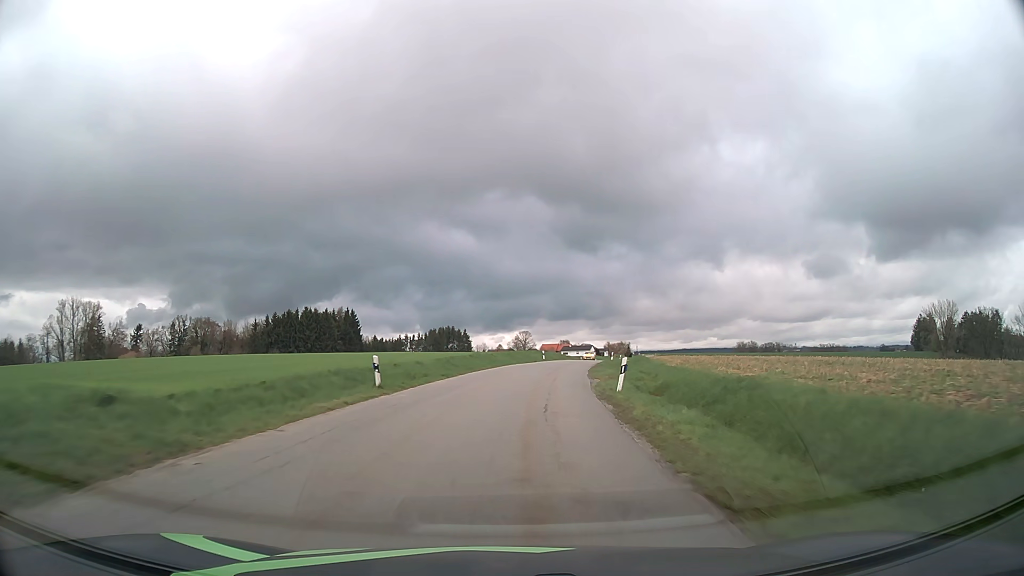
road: tertiary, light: Day
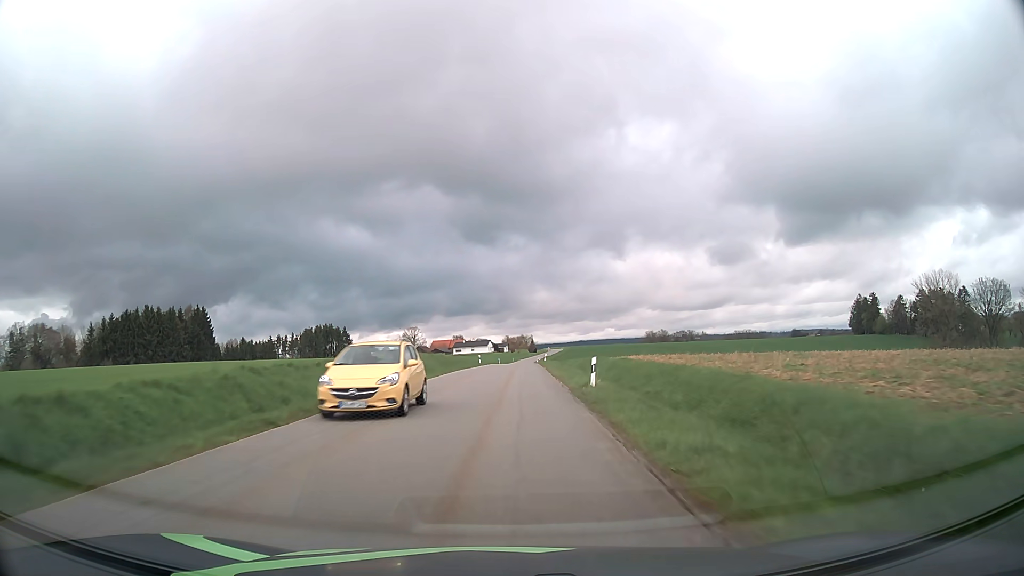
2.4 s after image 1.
(+4.7, +47.9) m; +9°
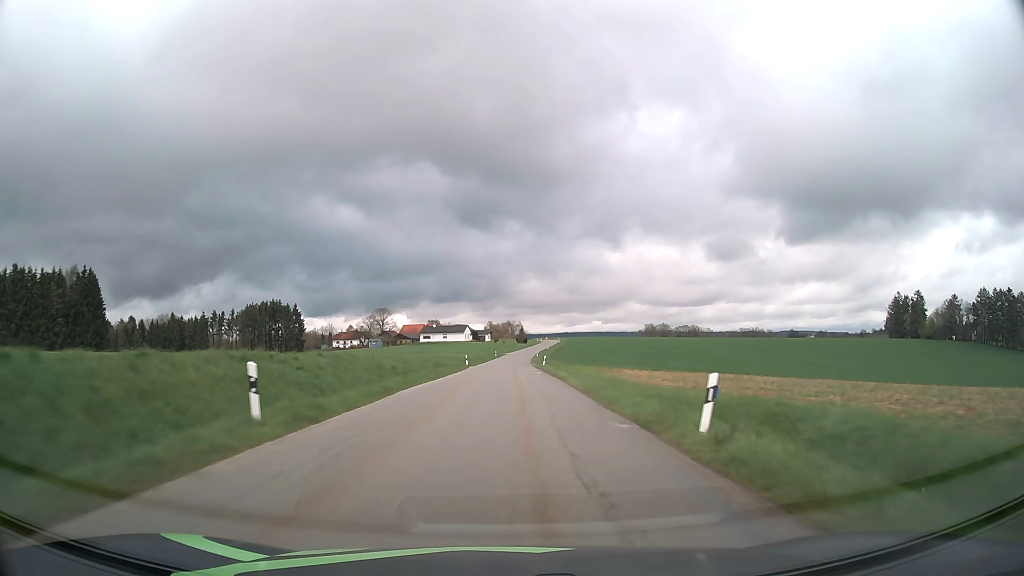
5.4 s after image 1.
(+0.3, +61.3) m; +1°
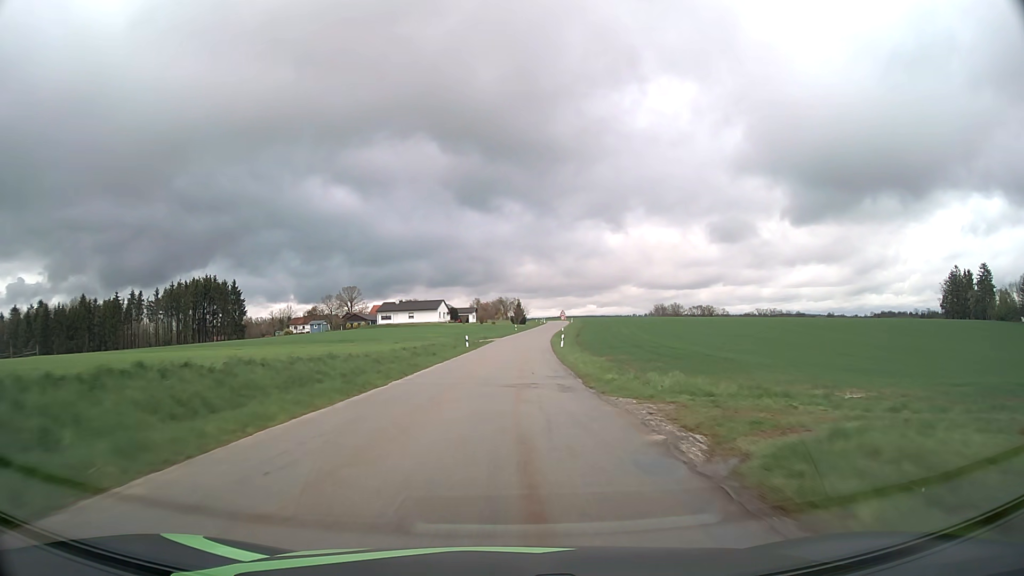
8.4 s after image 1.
(+0.6, +61.3) m; +1°
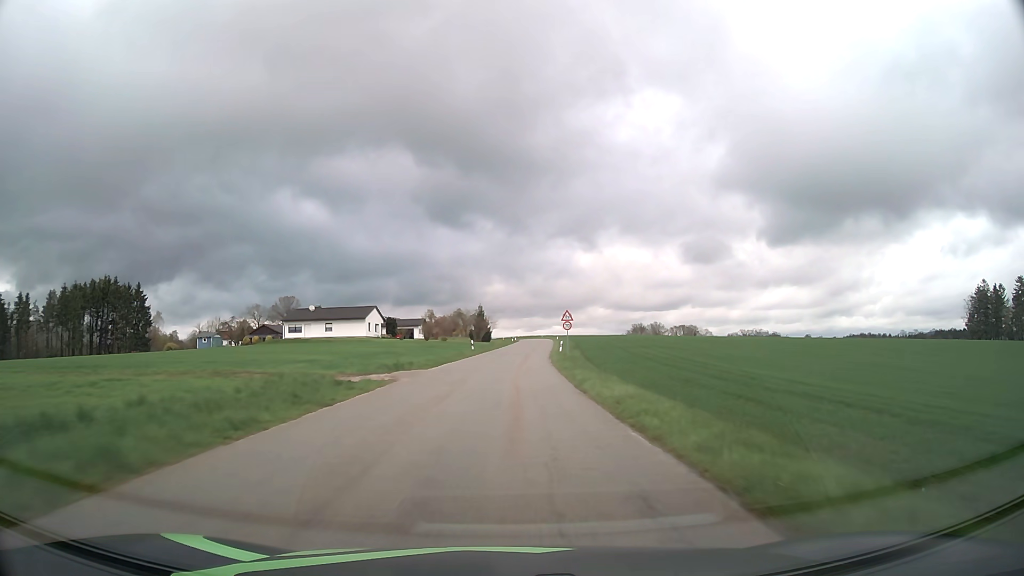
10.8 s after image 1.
(+0.9, +45.7) m; +3°
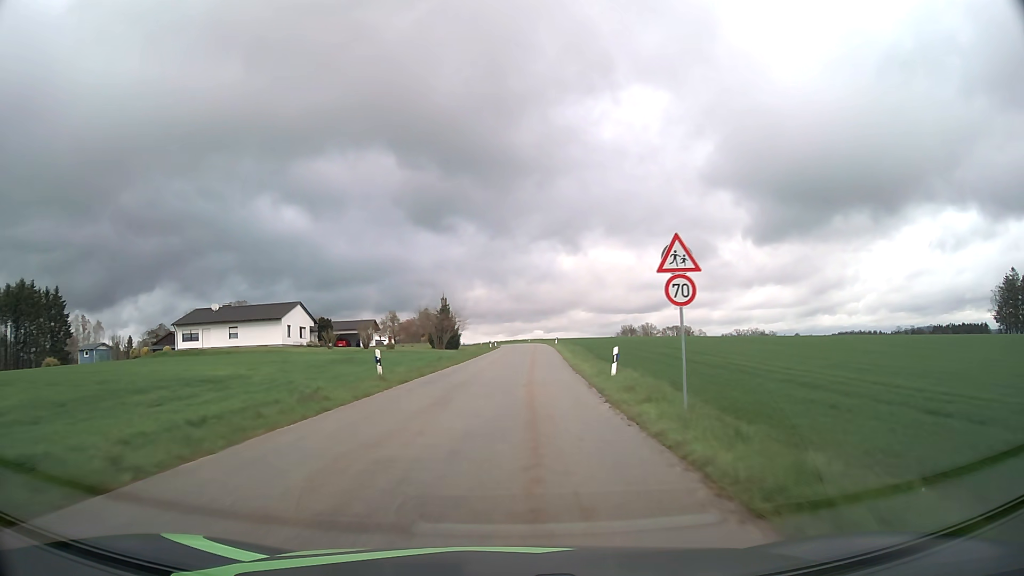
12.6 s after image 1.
(+0.5, +32.5) m; +2°
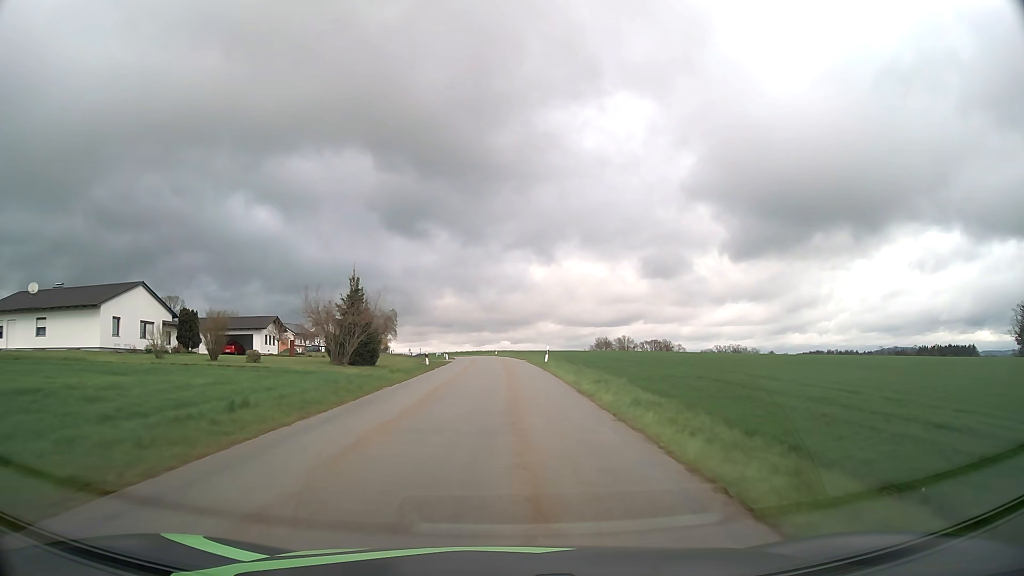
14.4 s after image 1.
(+0.8, +31.4) m; +3°
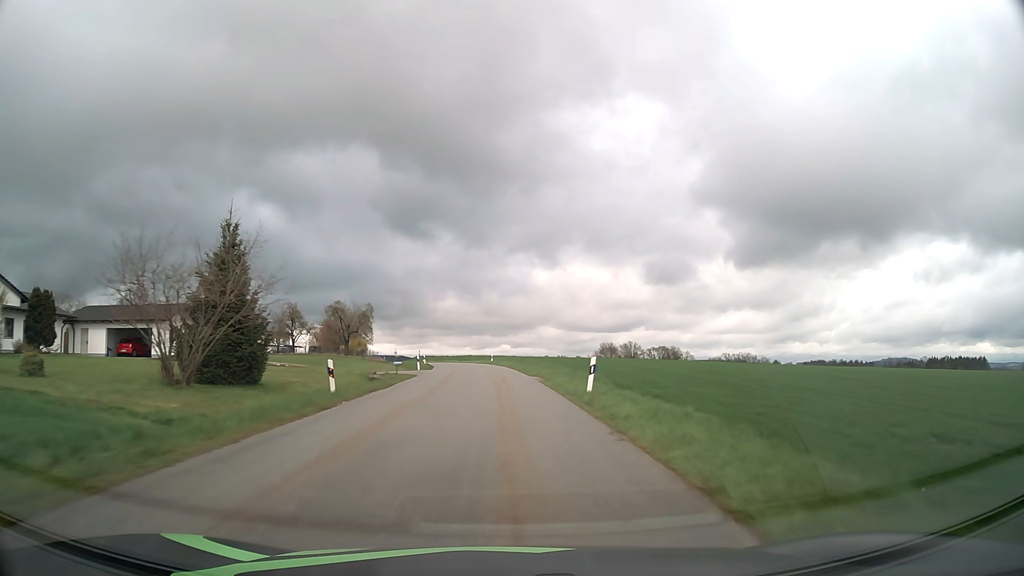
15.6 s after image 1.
(+0.1, +21.0) m; 0°
(0, +10) (0, +20) (0, +30) (-1, +40) (-1, +50) (-2, +60) (-3, +70) (-5, +80) (-7, +89) (-10, +99) m
